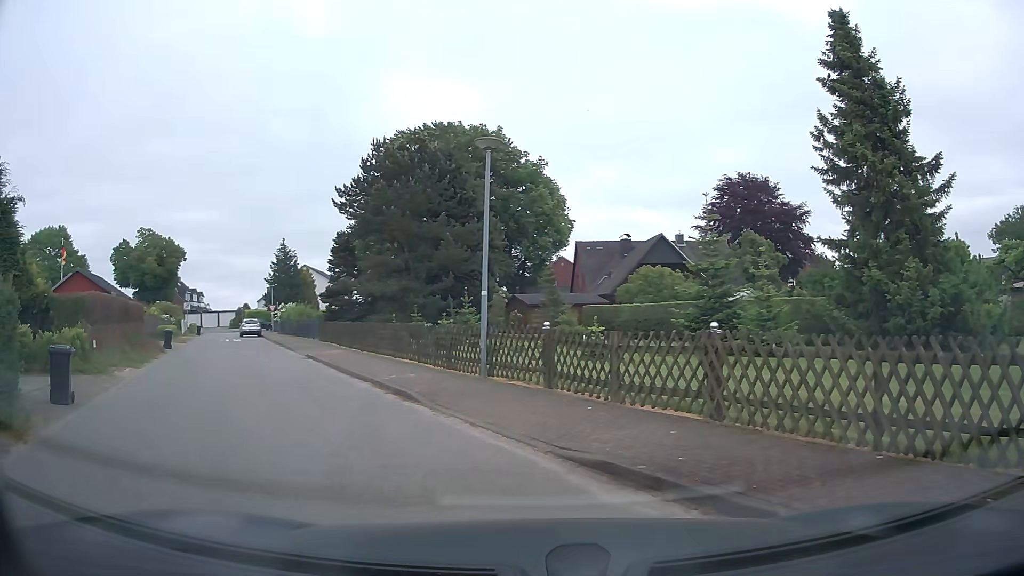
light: Day
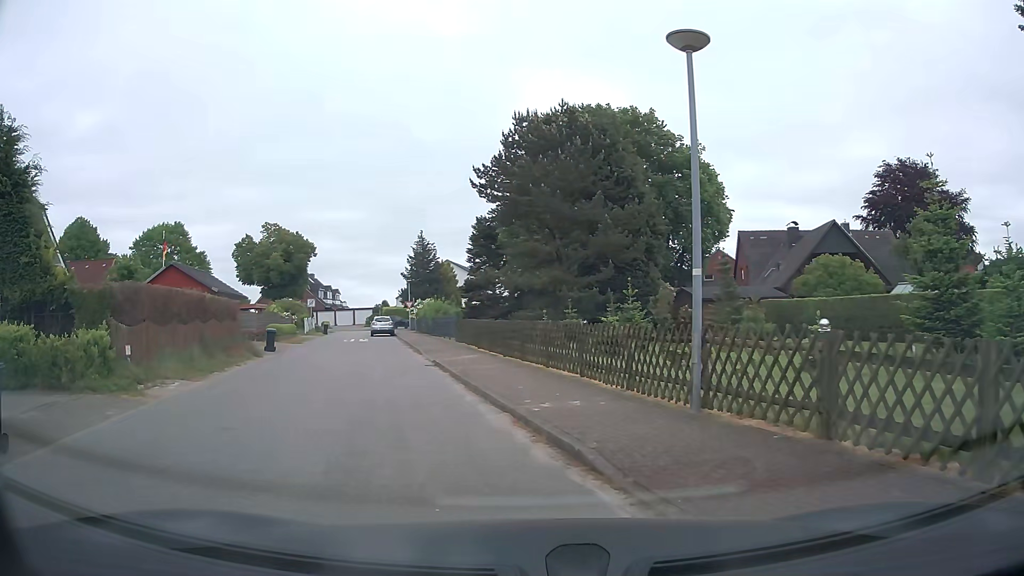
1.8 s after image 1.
(-0.8, +5.3) m; -13°
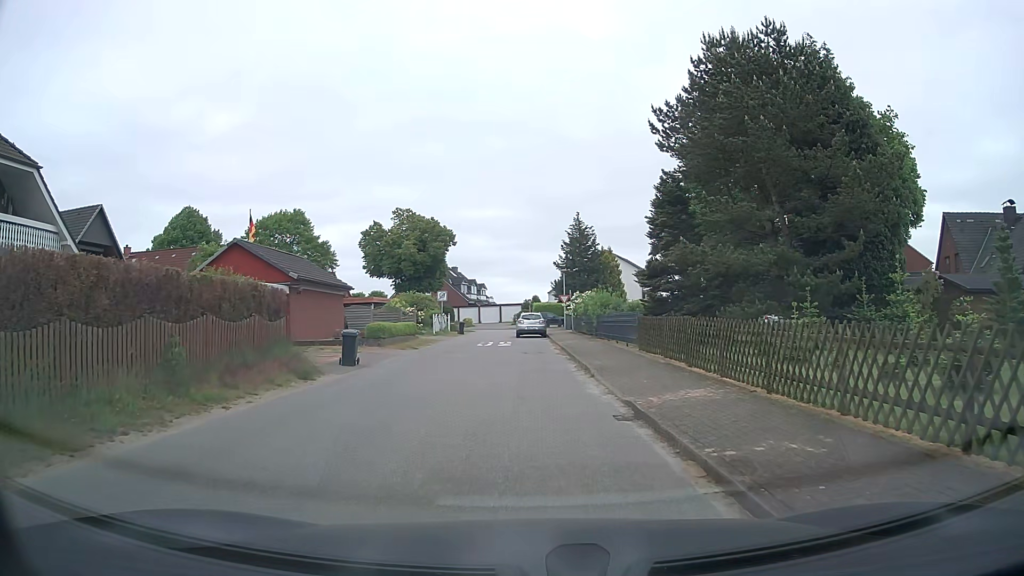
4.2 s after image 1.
(-1.8, +10.4) m; -13°
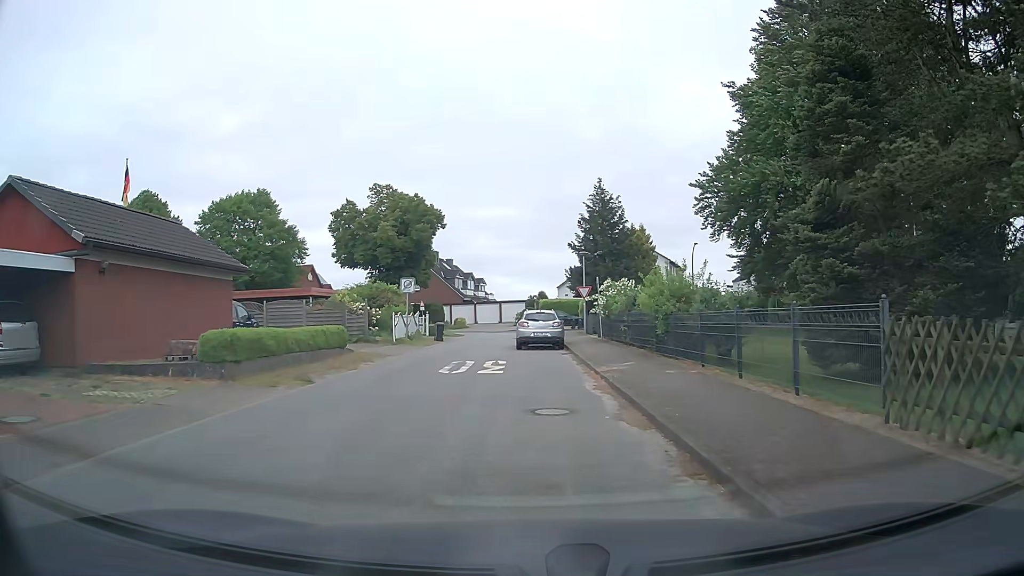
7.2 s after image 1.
(-0.2, +14.5) m; 0°
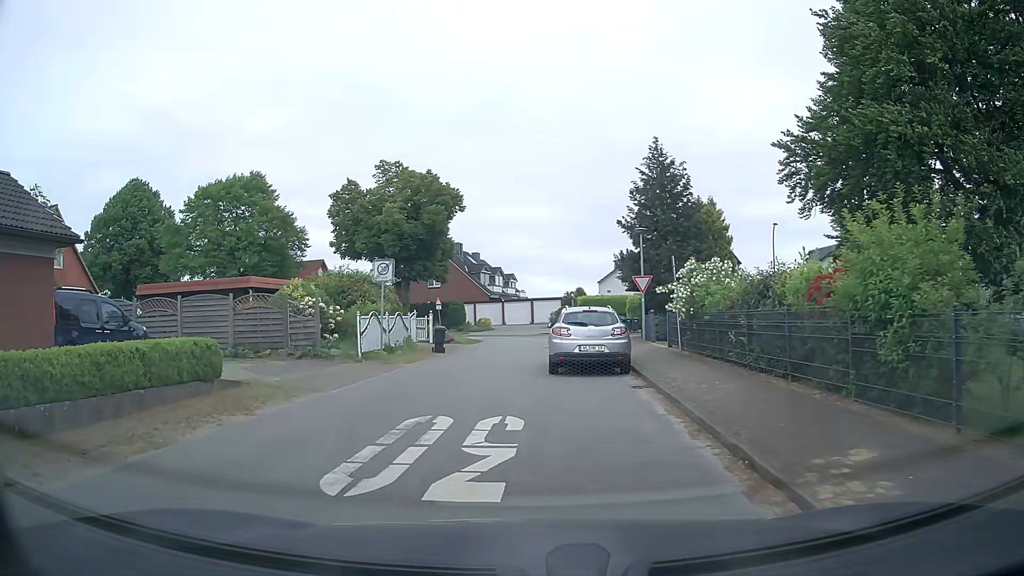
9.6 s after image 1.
(-0.1, +10.5) m; -3°
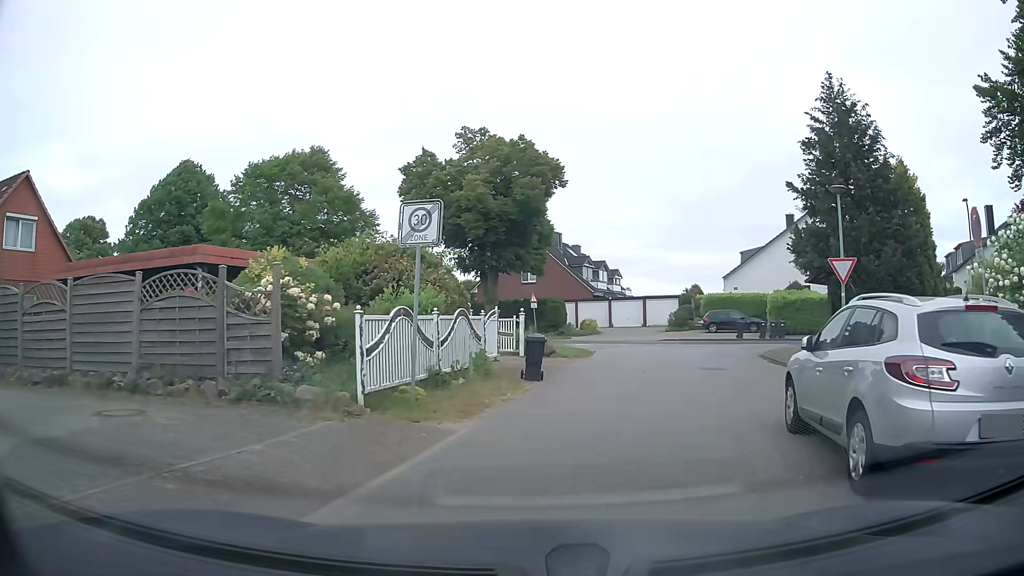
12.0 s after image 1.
(-1.2, +10.2) m; -9°
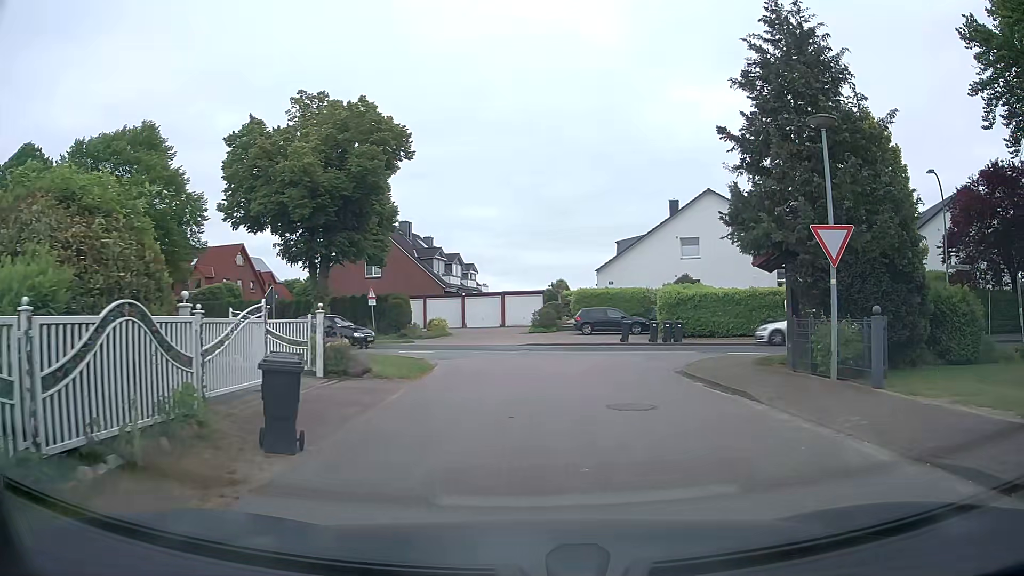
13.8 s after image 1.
(+0.6, +7.3) m; +11°
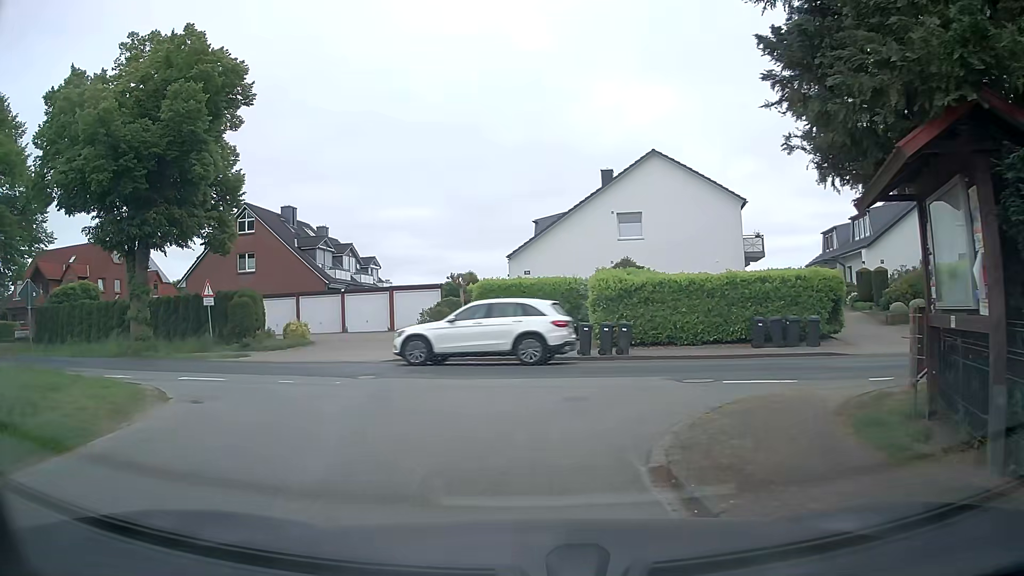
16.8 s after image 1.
(+1.7, +10.2) m; +8°
